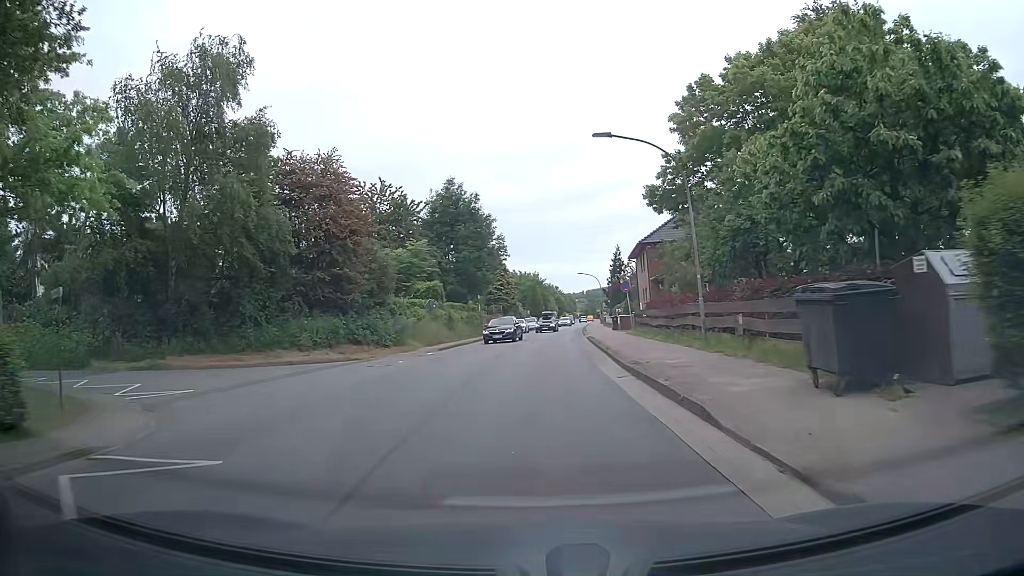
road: tertiary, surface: asphalt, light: Day
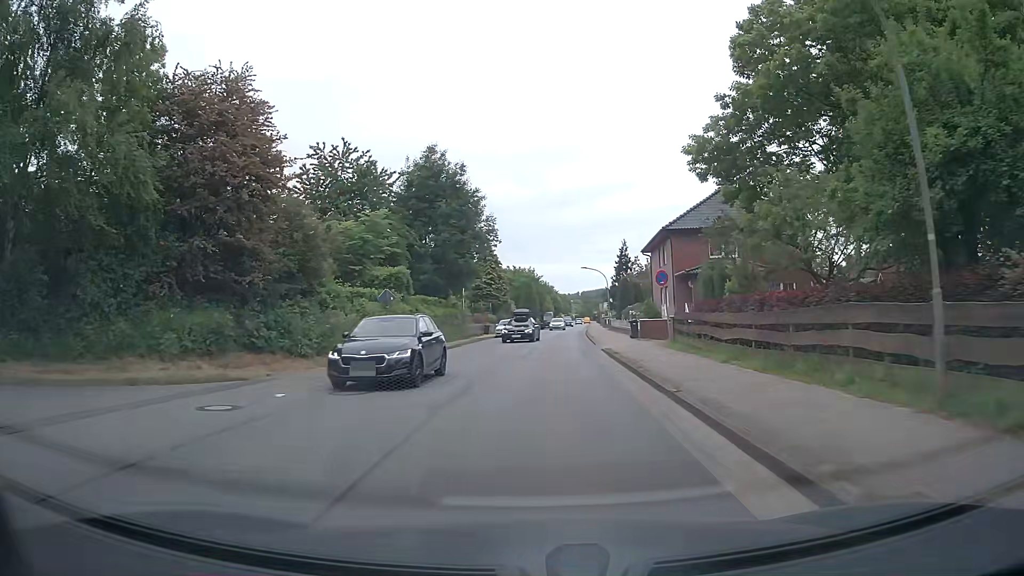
(0.0, +10.9) m; +2°
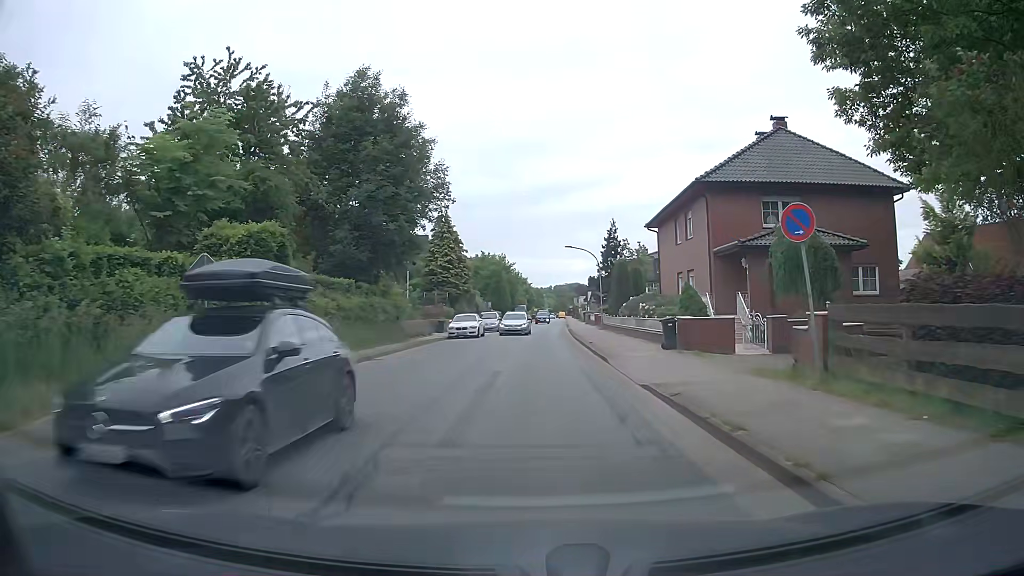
(0.0, +14.8) m; +1°
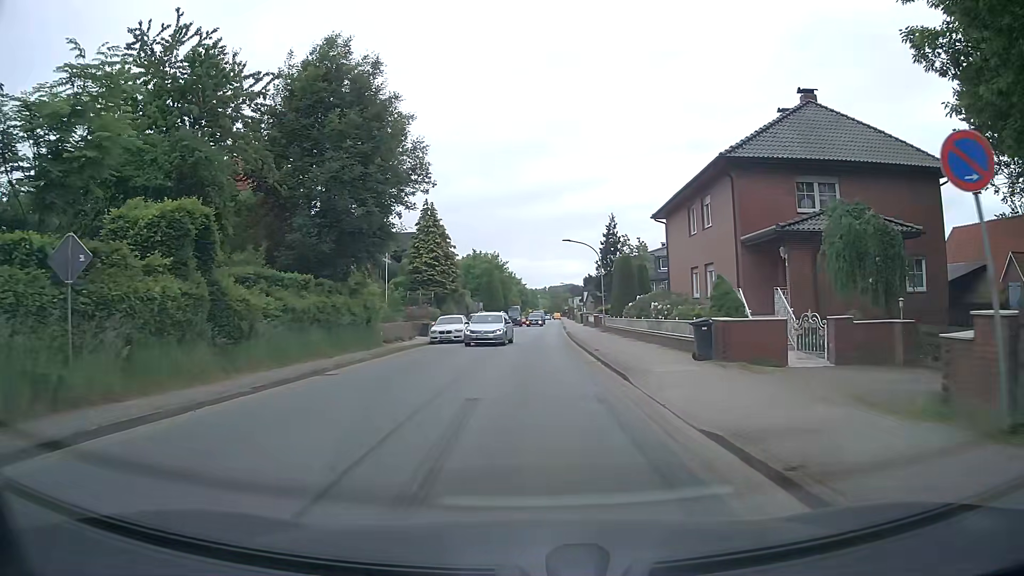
(0.0, +4.8) m; +1°
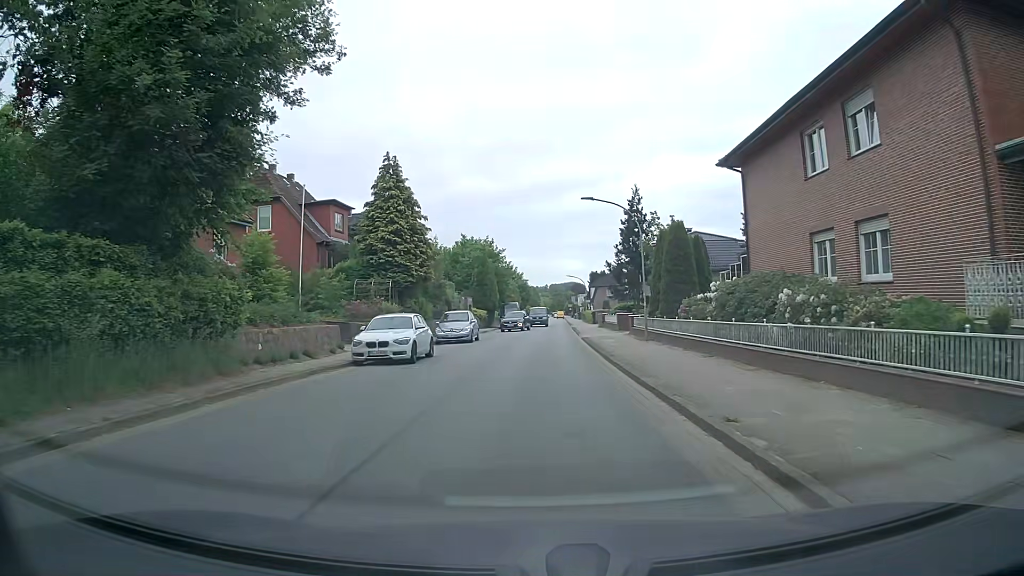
(0.0, +15.0) m; 0°
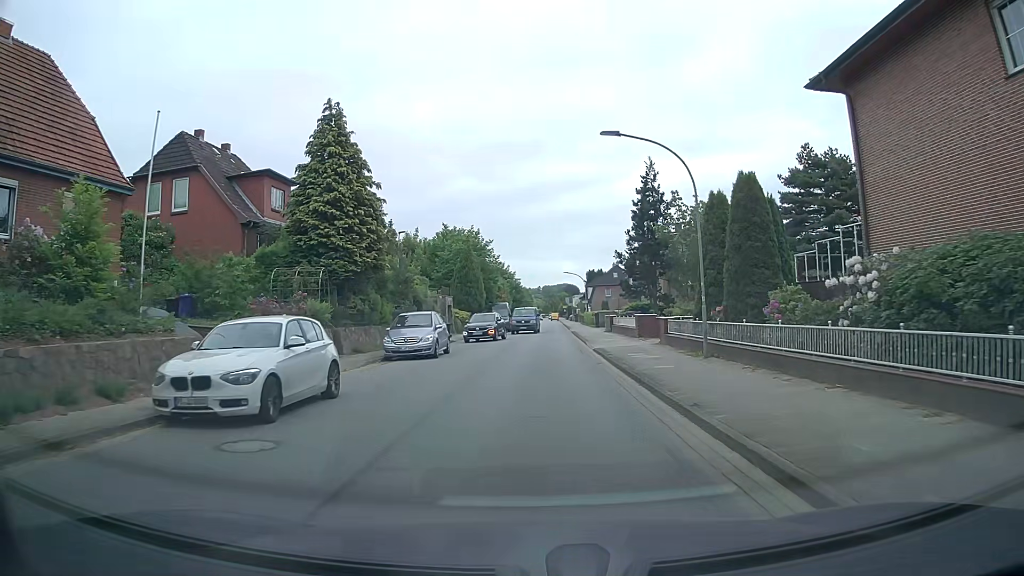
(0.0, +10.2) m; +1°
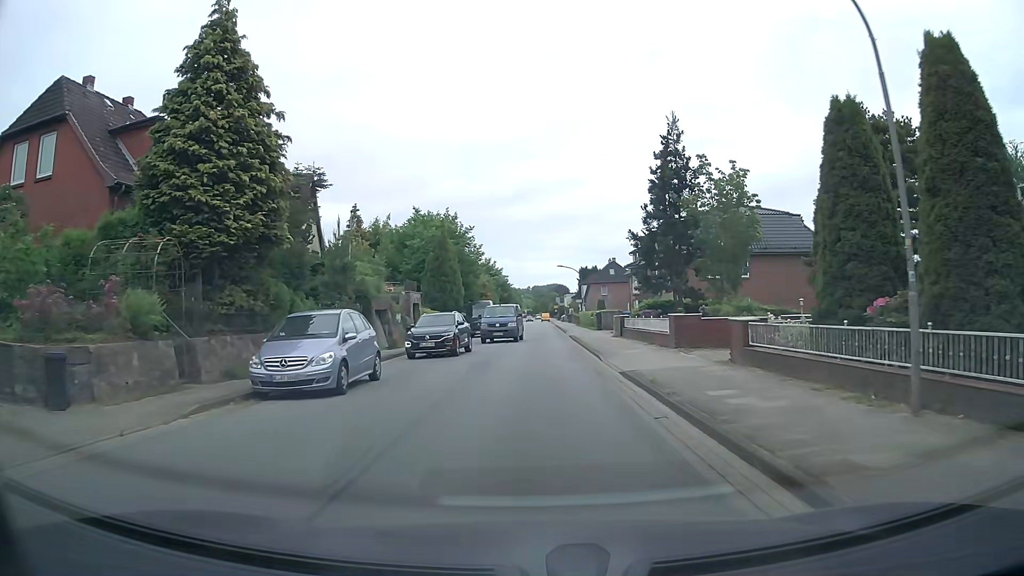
(+0.1, +10.3) m; +1°
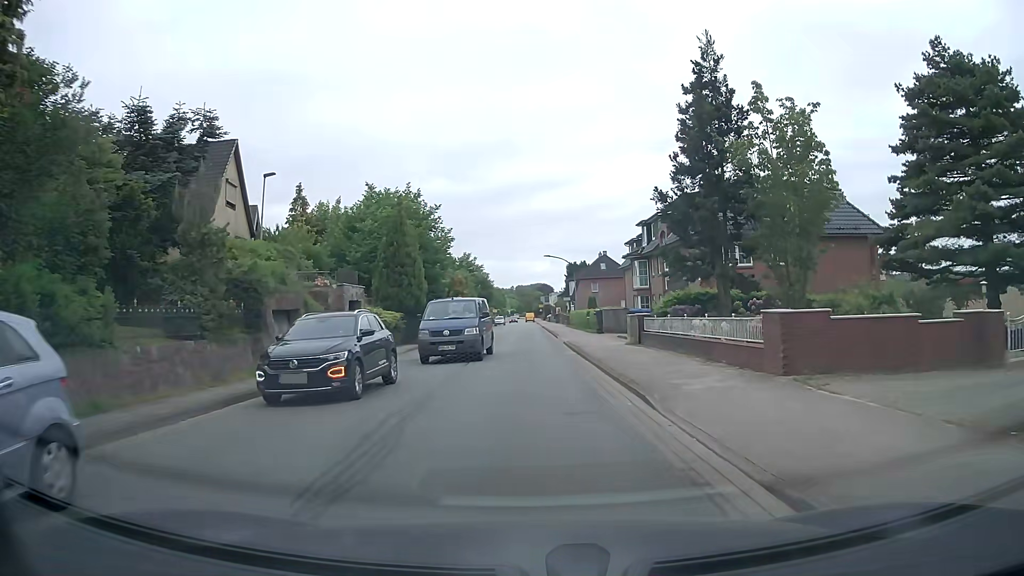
(+0.1, +10.6) m; +2°
(0, +10) (0, +20) (0, +30) (-1, +40) (-1, +50) (-1, +60) (-2, +70) (-2, +80) (-2, +90) (-2, +100) m
